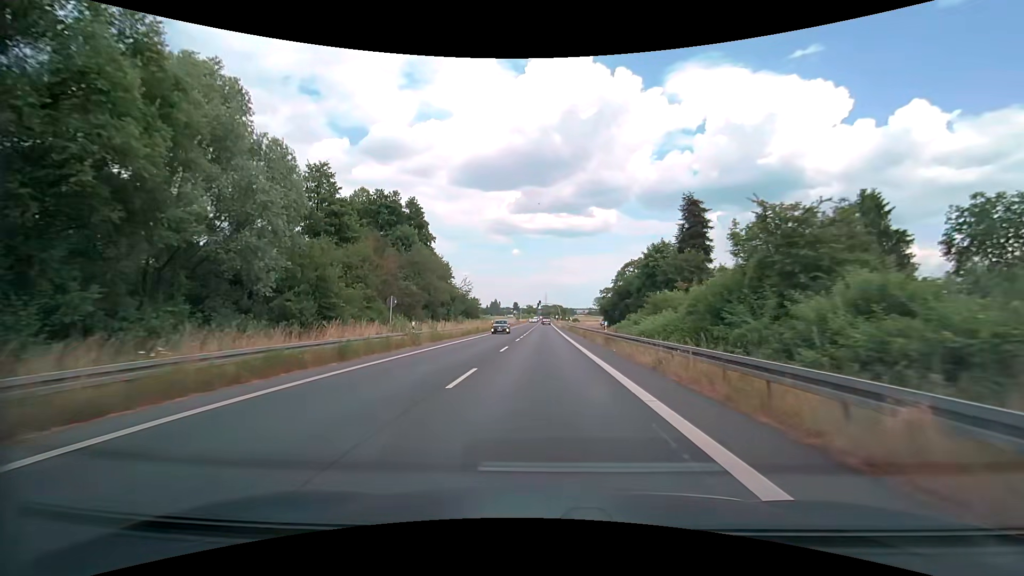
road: secondary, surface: asphalt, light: Day
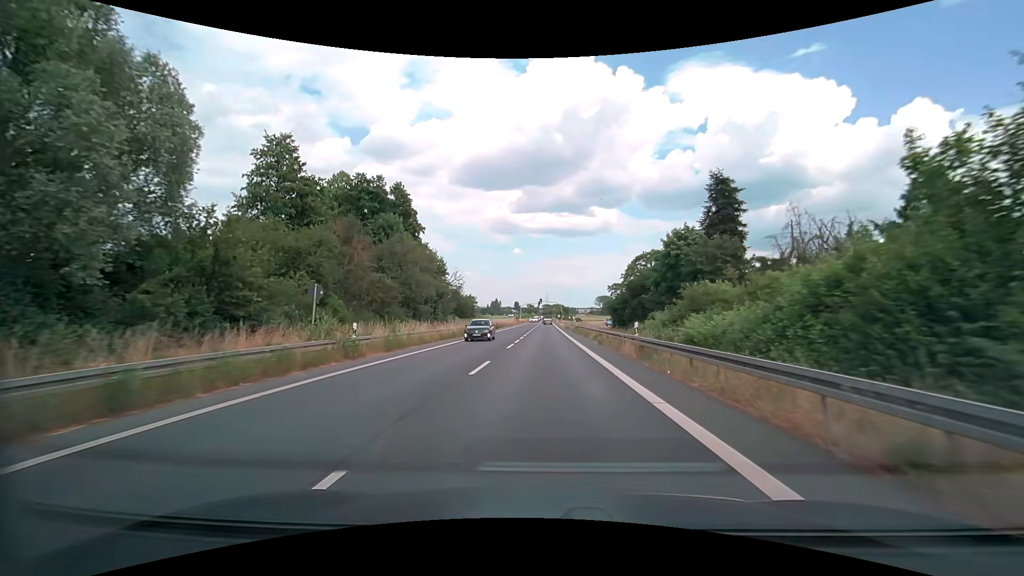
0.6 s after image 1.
(0.0, +9.4) m; 0°
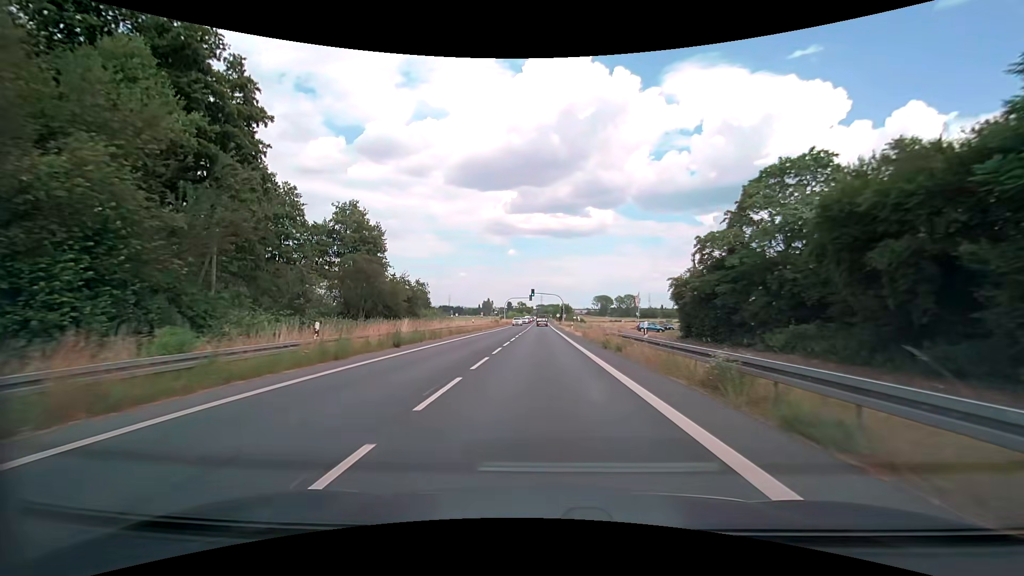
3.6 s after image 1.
(+0.2, +47.0) m; 0°
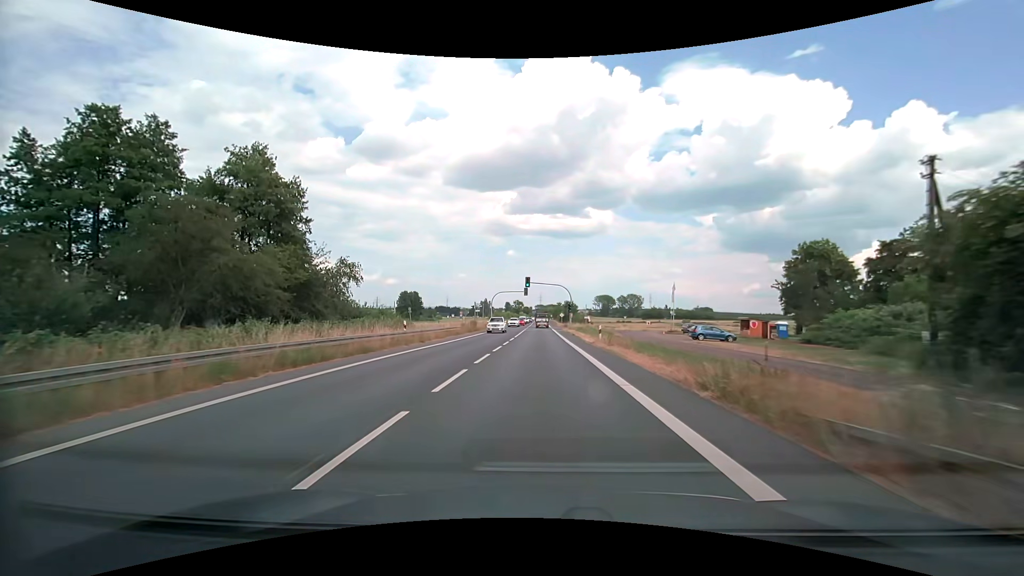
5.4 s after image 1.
(+0.1, +28.1) m; 0°
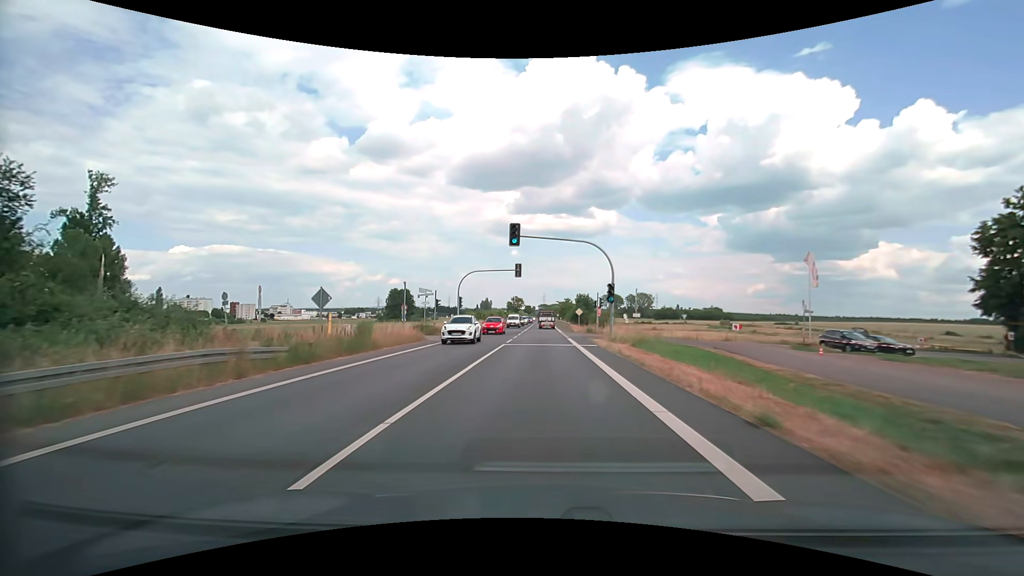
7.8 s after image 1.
(-0.1, +37.3) m; 0°
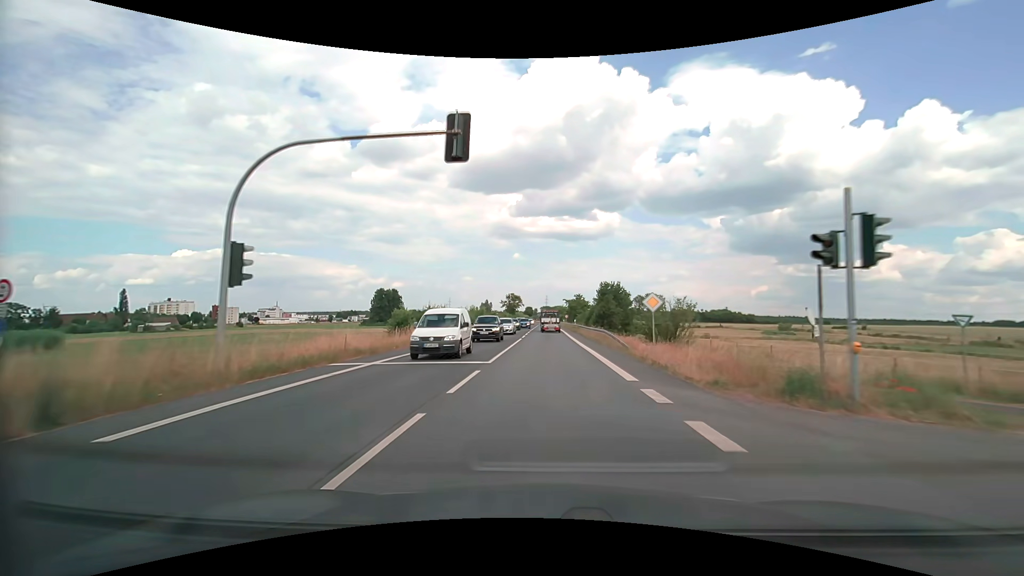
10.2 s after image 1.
(-0.3, +37.1) m; -1°
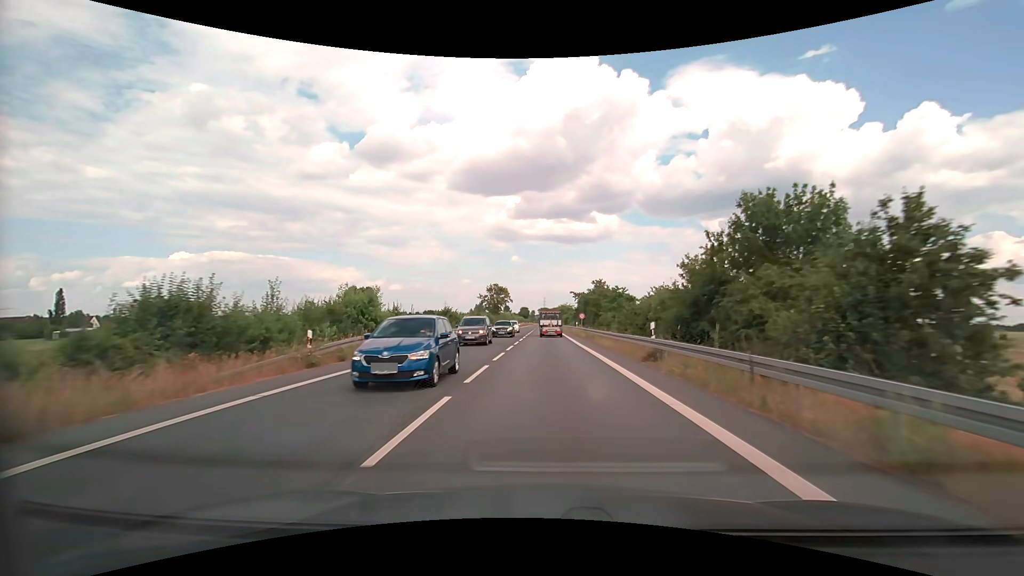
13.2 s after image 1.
(+0.3, +45.6) m; 0°
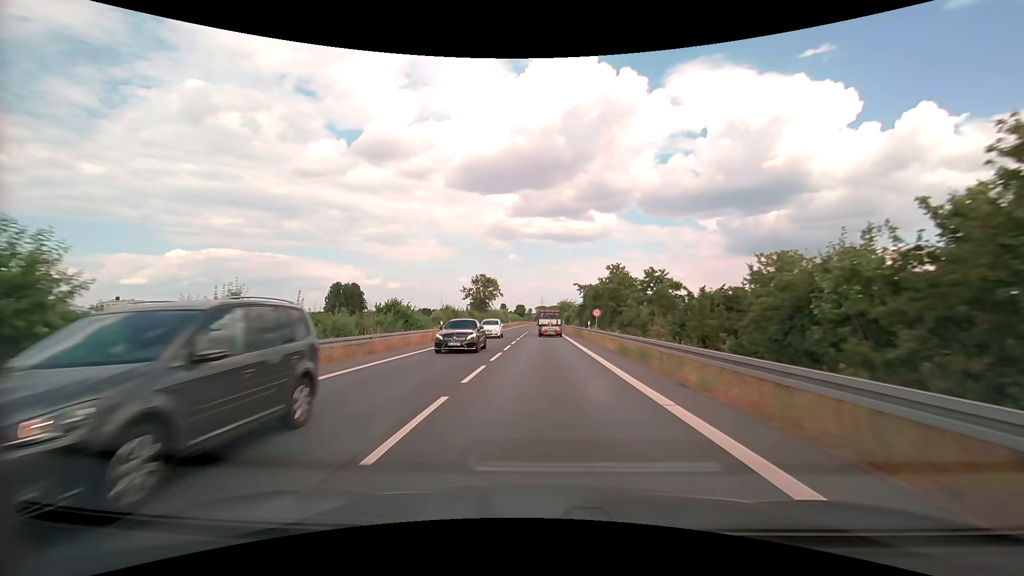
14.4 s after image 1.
(0.0, +17.9) m; 0°
(0, +10) (0, +20) (0, +30) (0, +40) (0, +50) (0, +60) (0, +70) (0, +80) (0, +90) (0, +100) m
